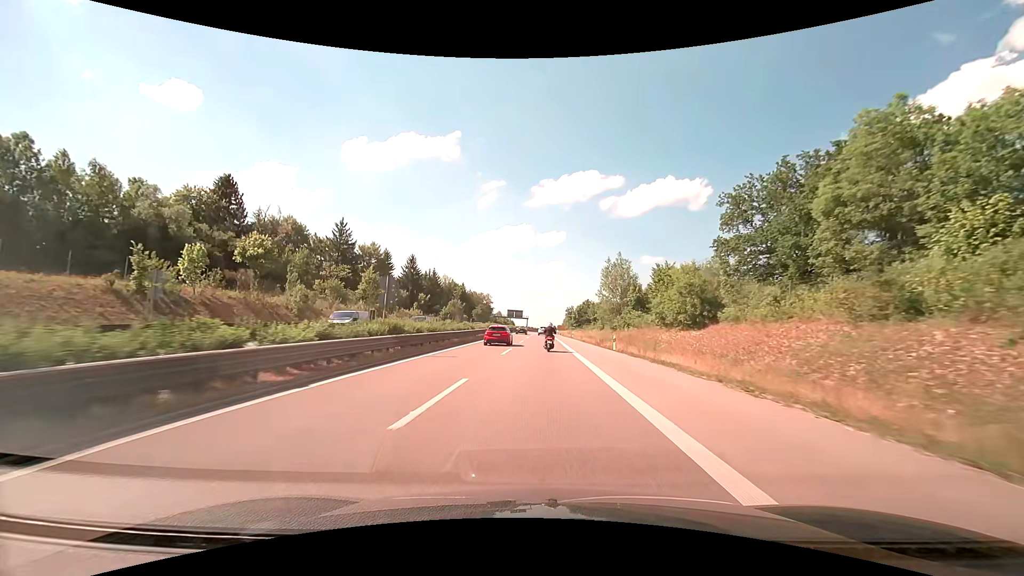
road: trunk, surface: asphalt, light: Day
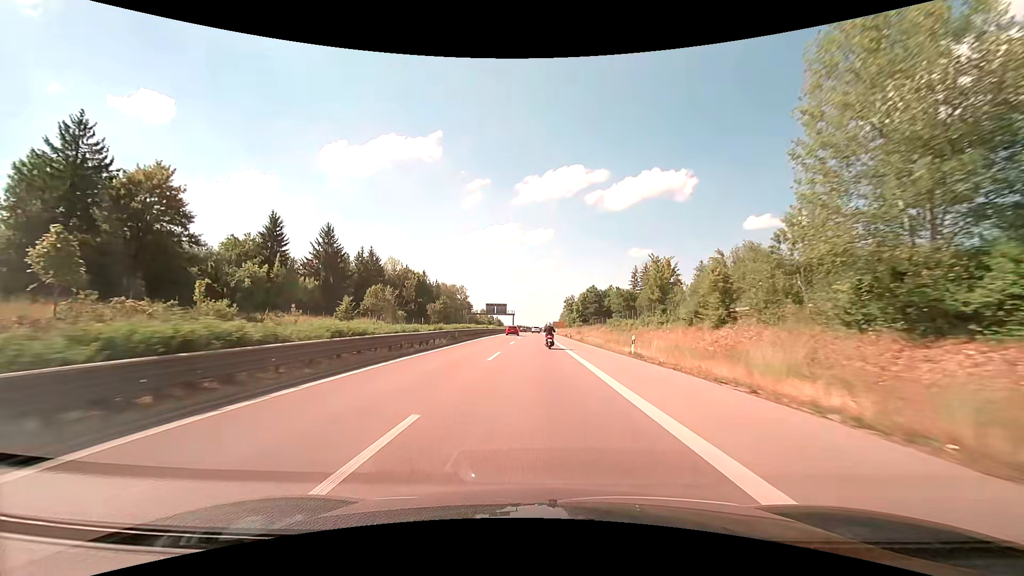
(+0.4, +59.2) m; +1°
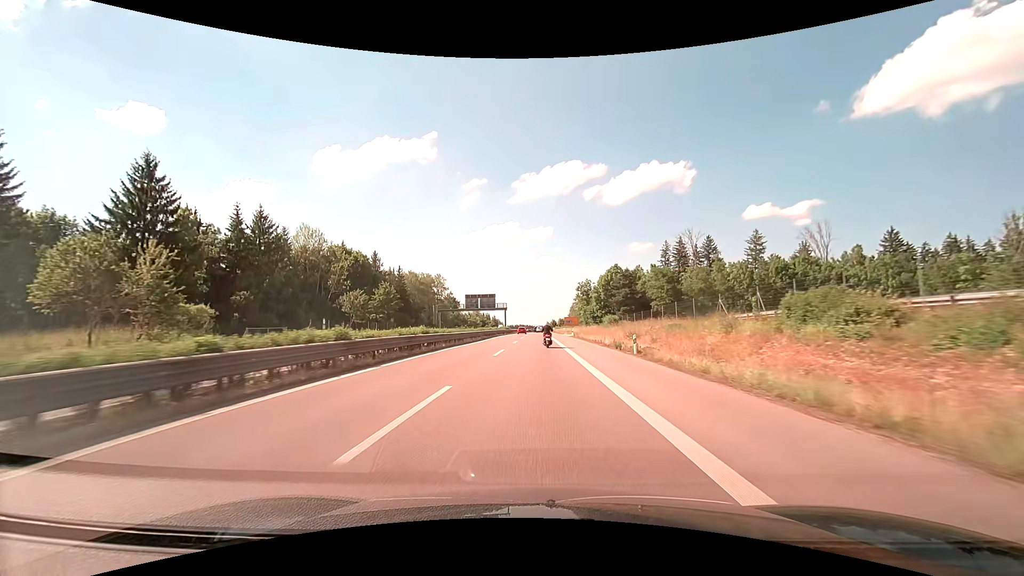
(0.0, +50.3) m; 0°
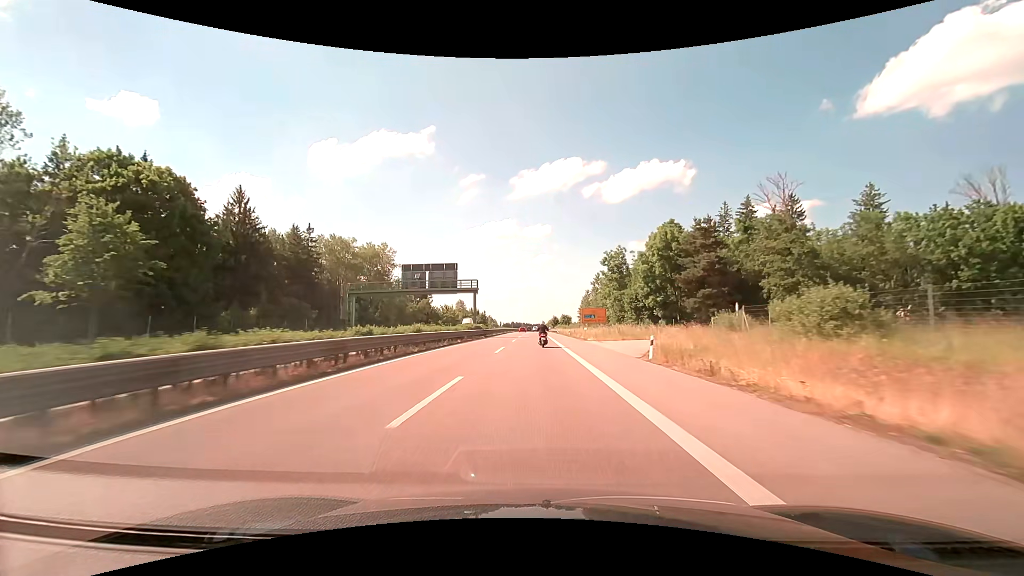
(-0.2, +52.2) m; 0°
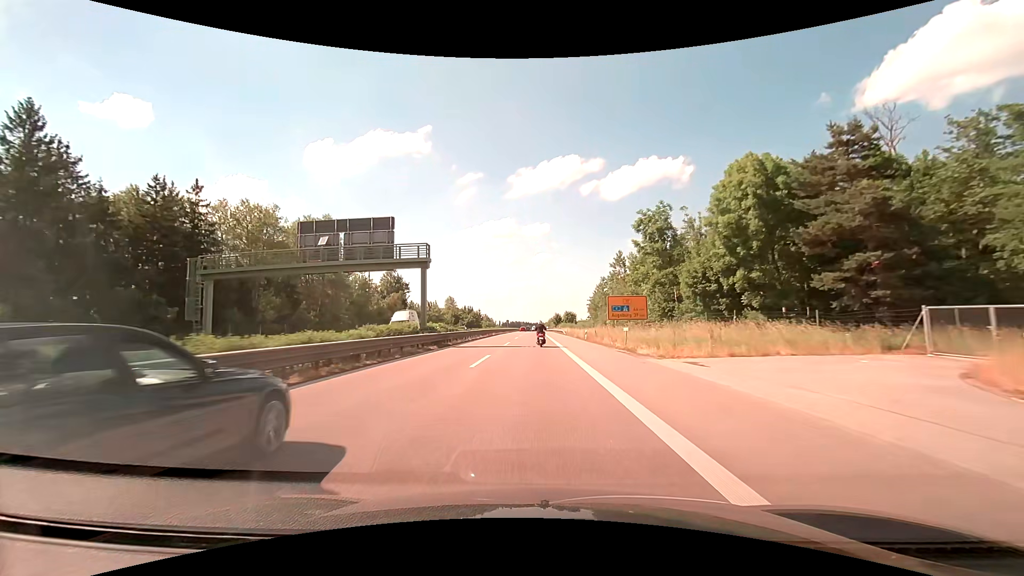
(0.0, +26.5) m; 0°
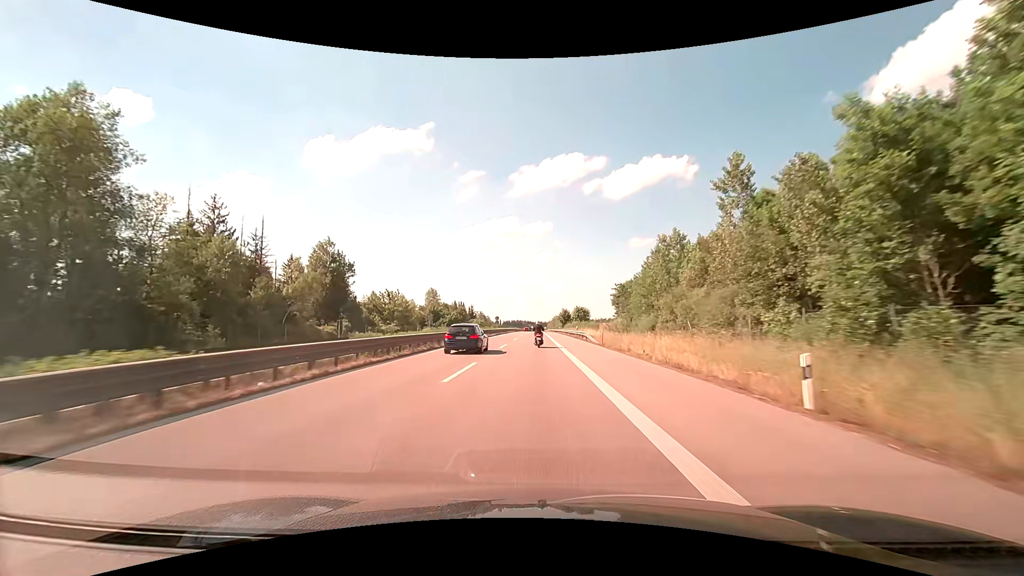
(0.0, +40.3) m; 0°
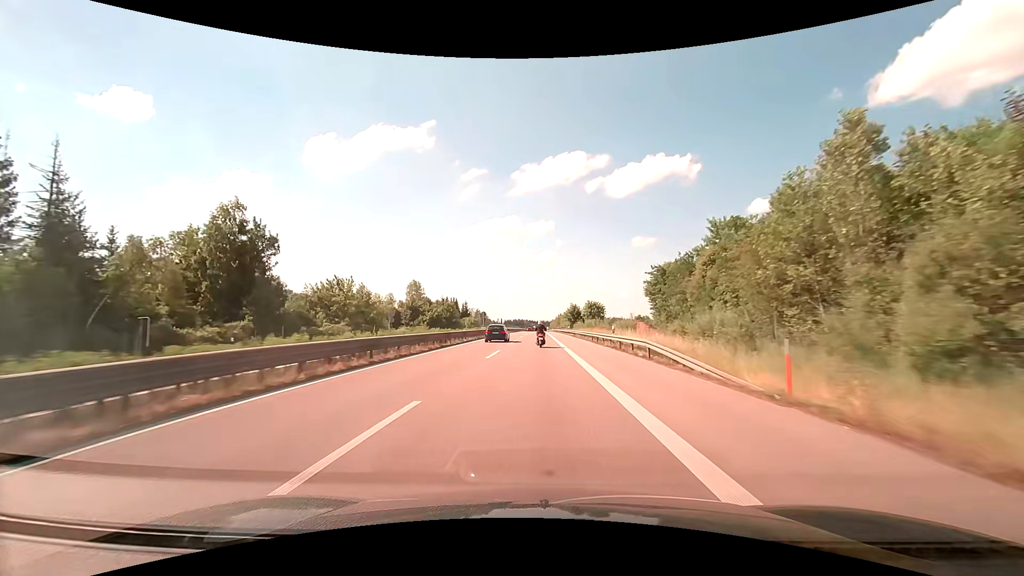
(-0.1, +27.2) m; 0°
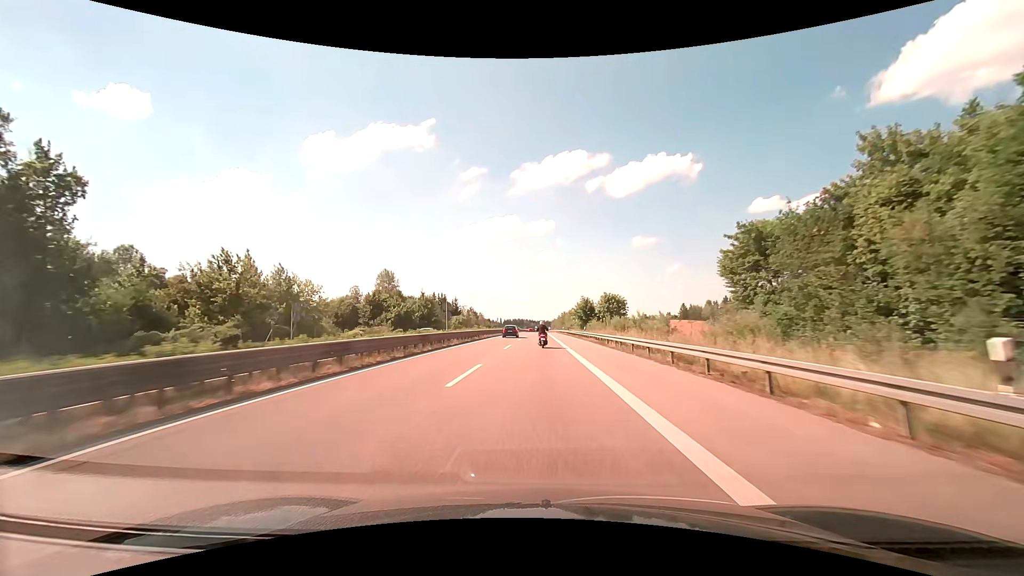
(0.0, +27.5) m; 0°
(0, +10) (0, +20) (0, +30) (0, +40) (0, +50) (0, +60) (0, +70) (0, +80) (0, +90) (0, +100) m
